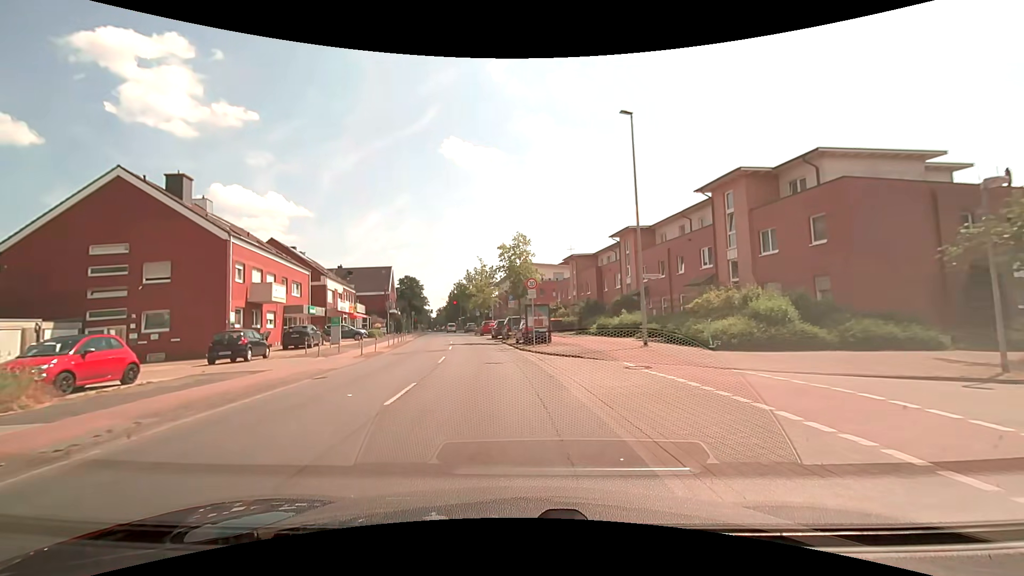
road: tertiary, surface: asphalt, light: Day
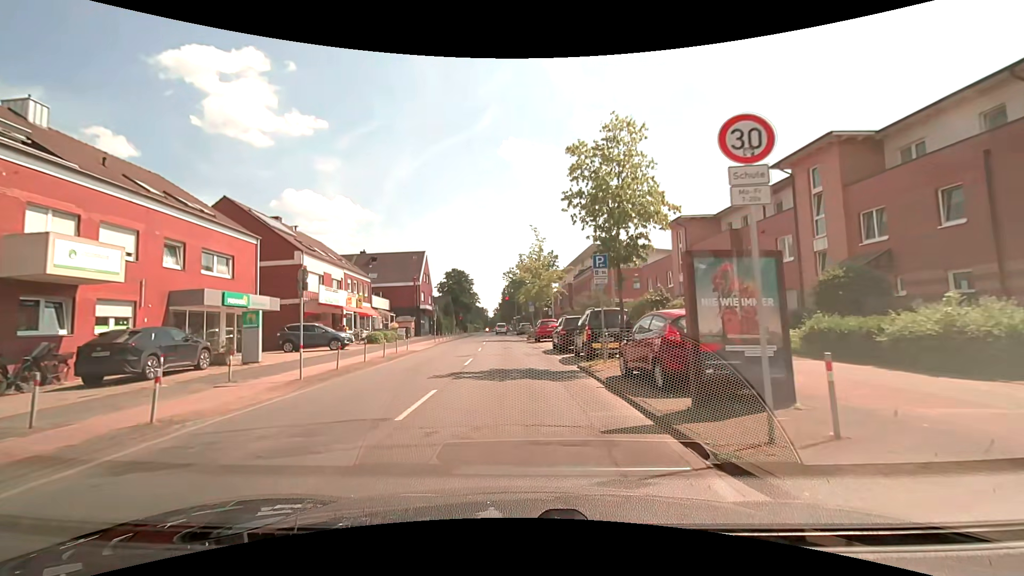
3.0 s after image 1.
(-1.0, +20.3) m; -6°
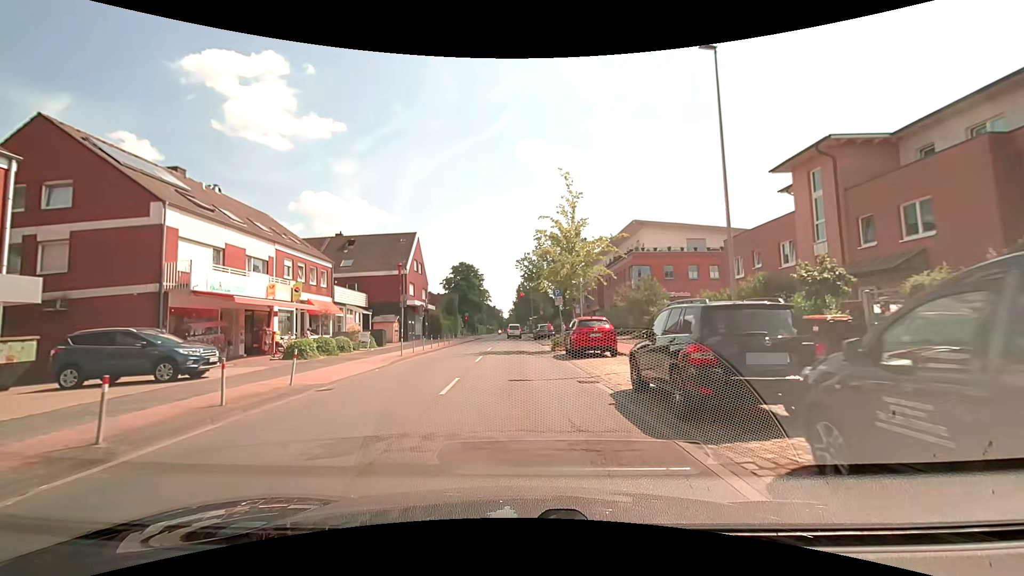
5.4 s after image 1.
(-0.3, +15.9) m; -2°
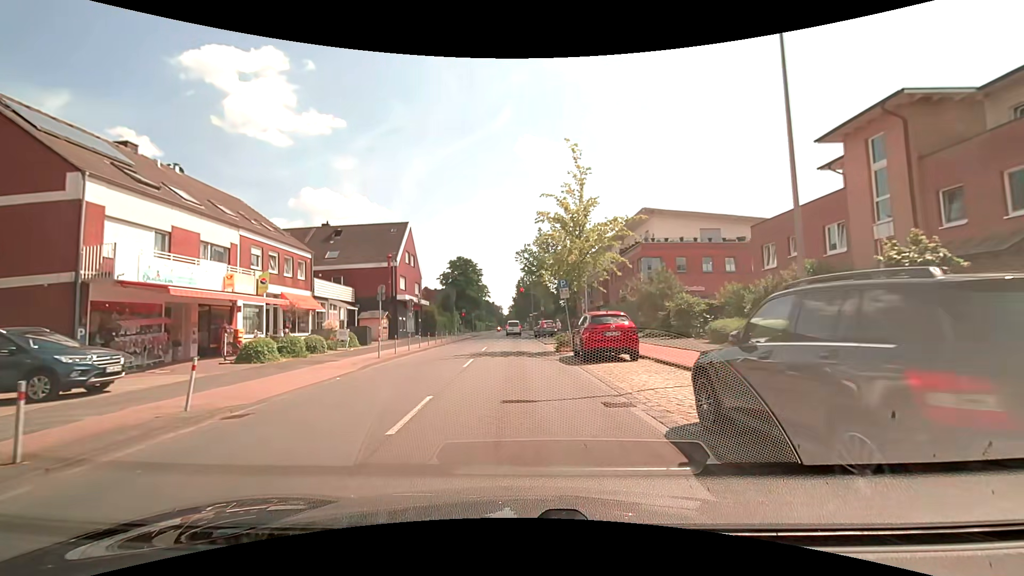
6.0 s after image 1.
(0.0, +3.9) m; +2°
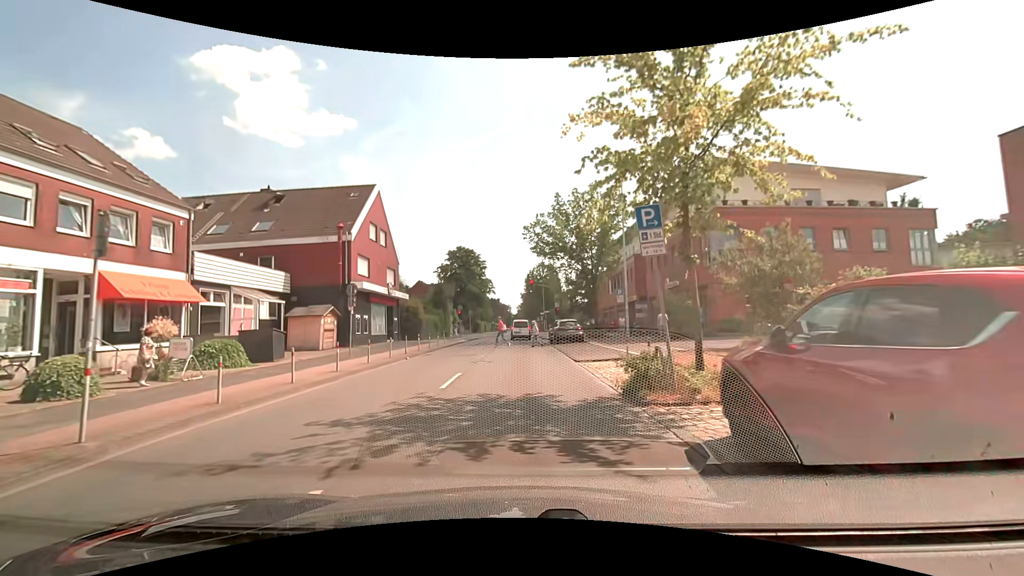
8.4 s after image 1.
(-0.5, +14.4) m; -3°
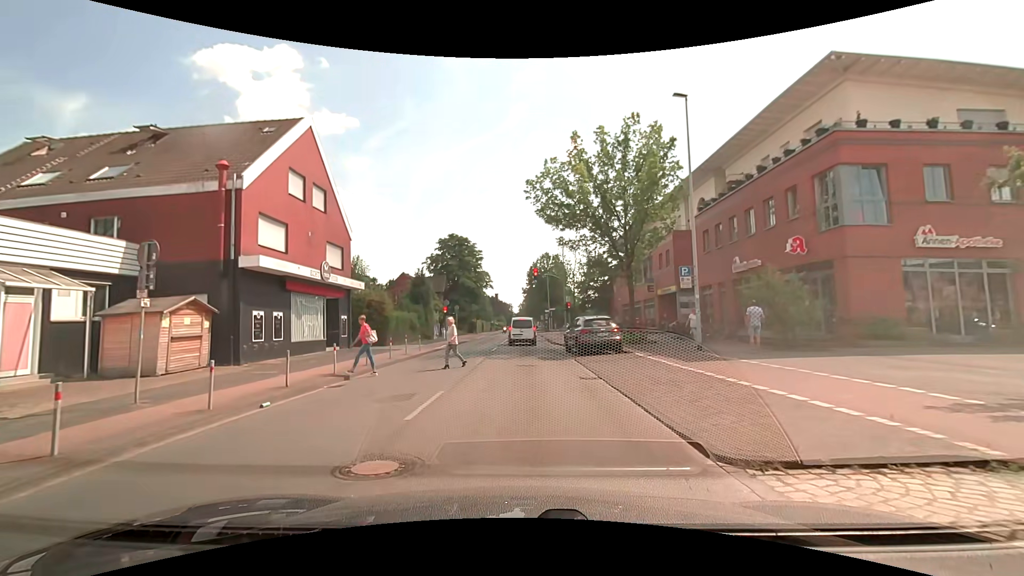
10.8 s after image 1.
(0.0, +12.5) m; 0°
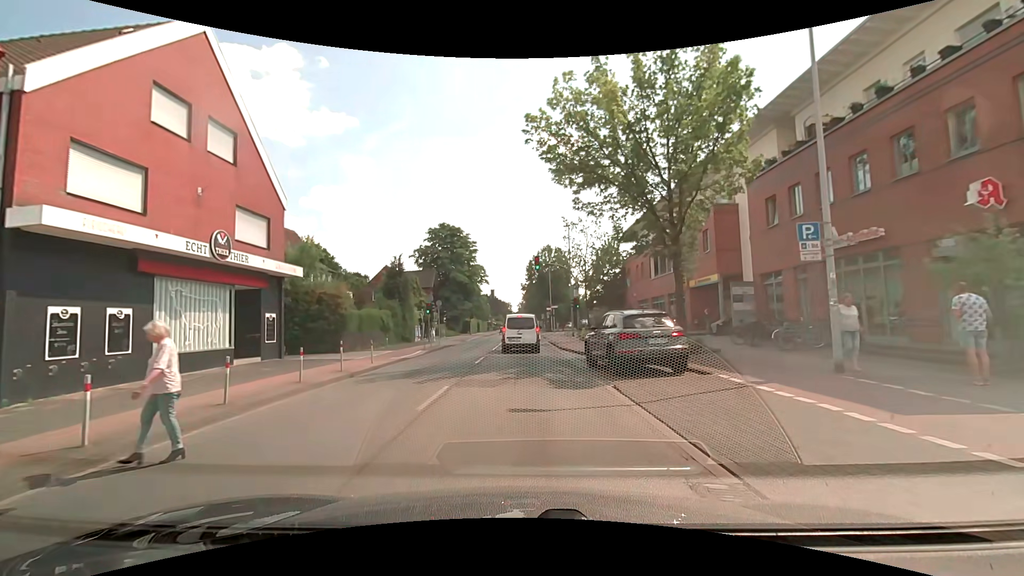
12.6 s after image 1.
(0.0, +8.6) m; 0°
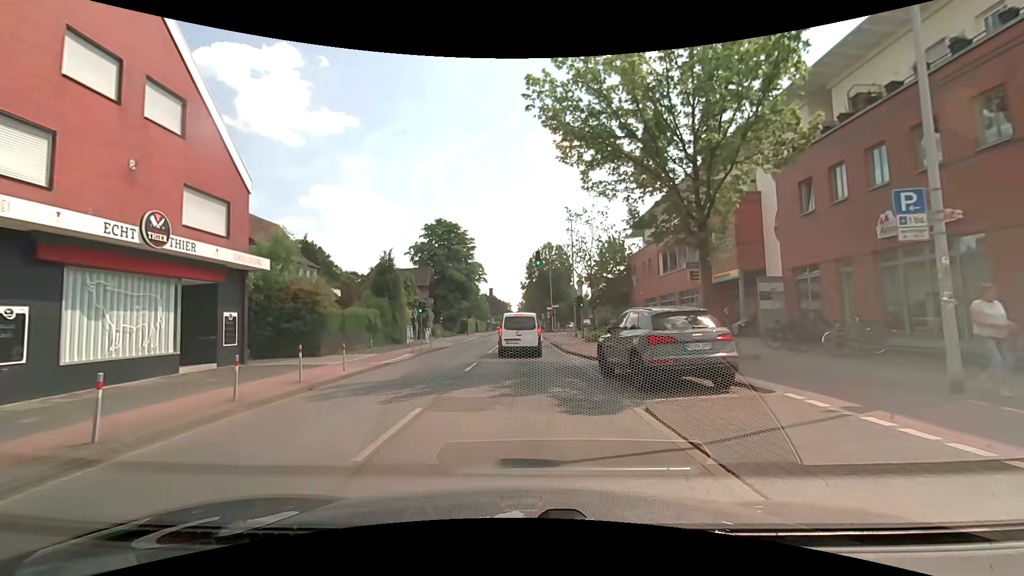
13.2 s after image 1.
(0.0, +2.9) m; 0°
(0, +10) (0, +20) (0, +30) (0, +40) (0, +50) (0, +60) (0, +70) (0, +80) (-1, +90) (-1, +100) m
